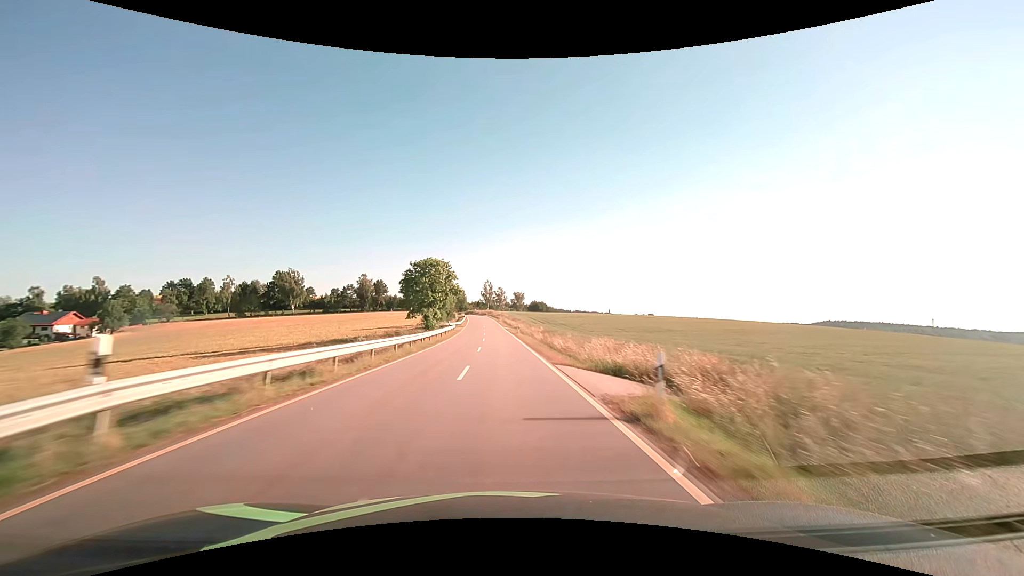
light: Day
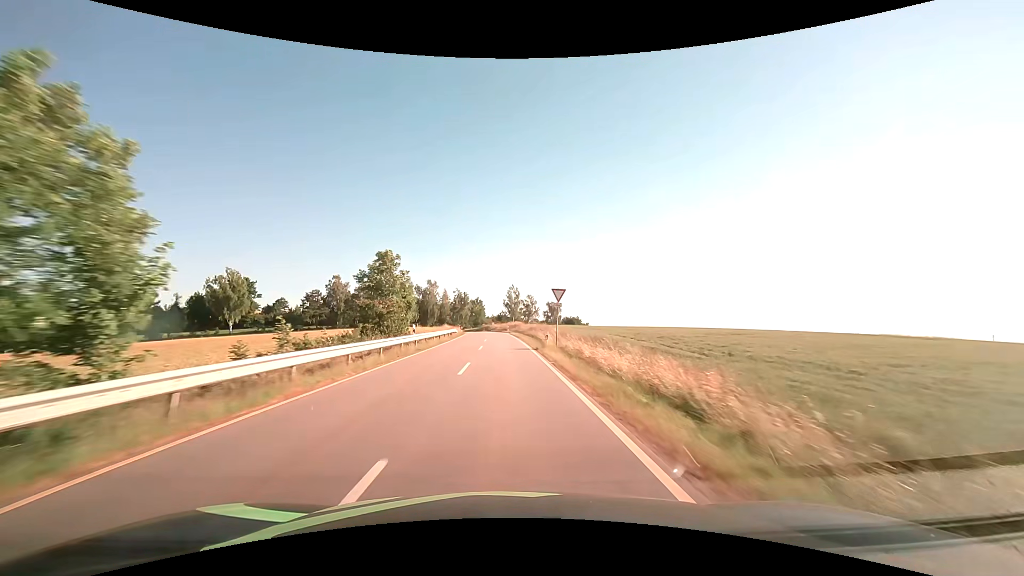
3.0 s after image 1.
(-2.0, +71.6) m; -3°
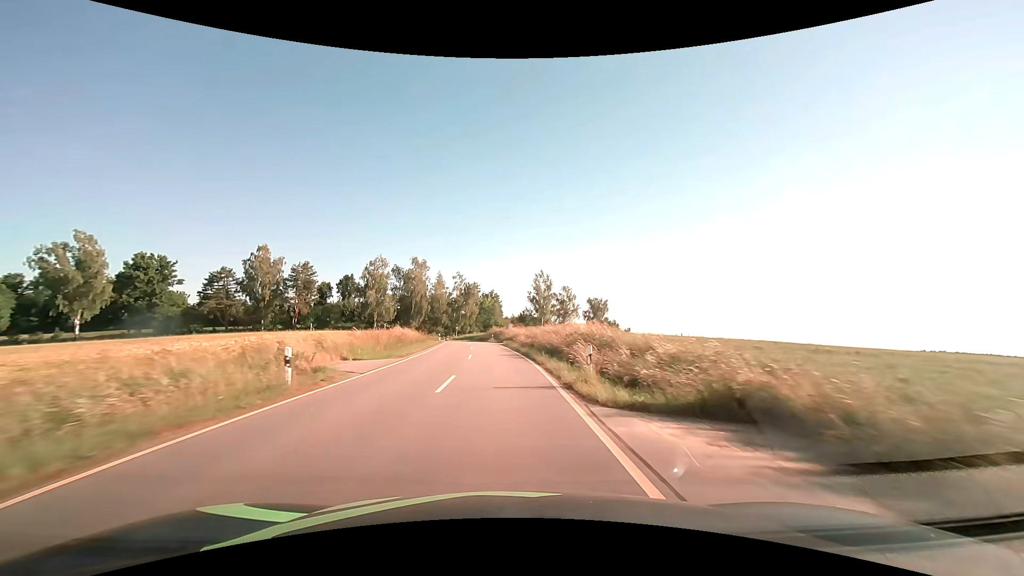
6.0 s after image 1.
(-1.3, +63.1) m; -3°
(0, +10) (0, +20) (-1, +30) (-1, +40) (-2, +50) (-3, +60) (-5, +70) (-7, +79) (-11, +89) (-14, +98) m
